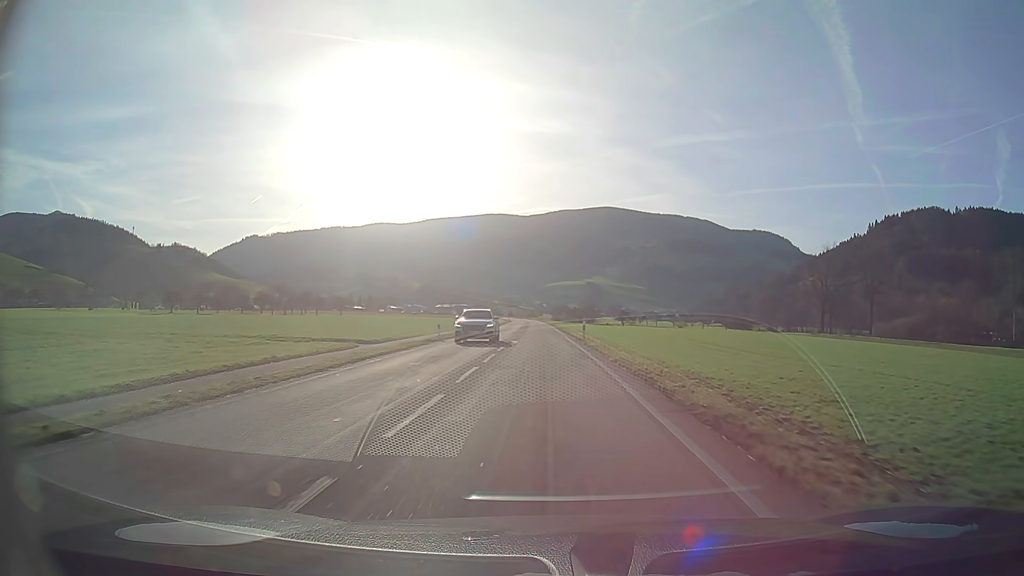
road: secondary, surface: asphalt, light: Day
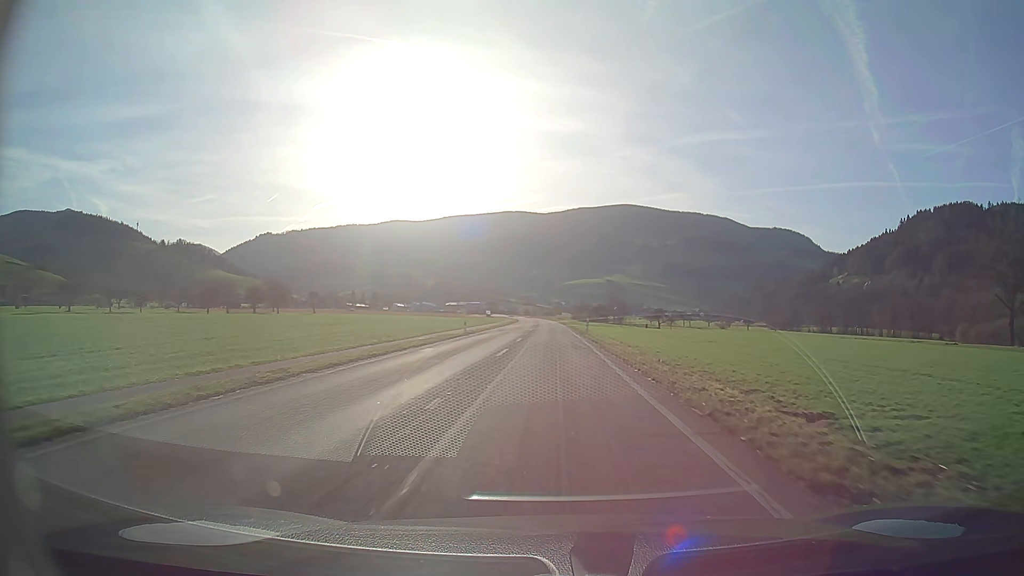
(-0.7, +52.0) m; -1°
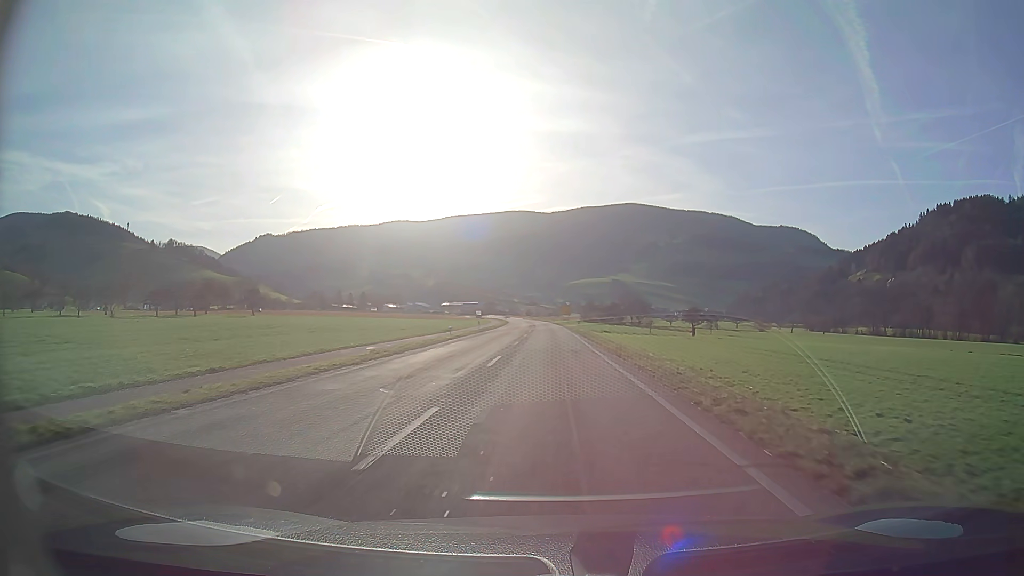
(-0.2, +51.9) m; 0°
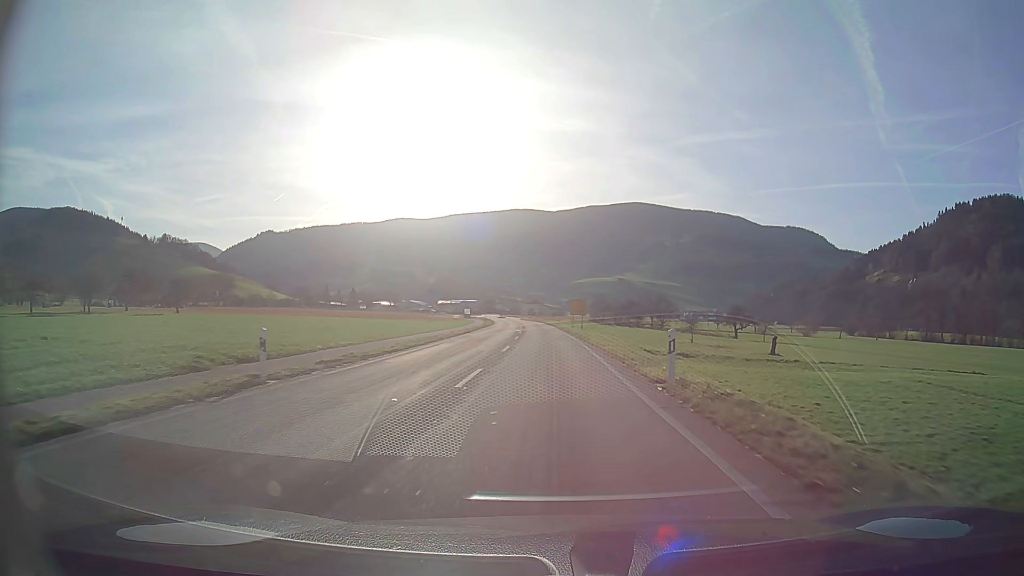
(-0.1, +41.5) m; 0°
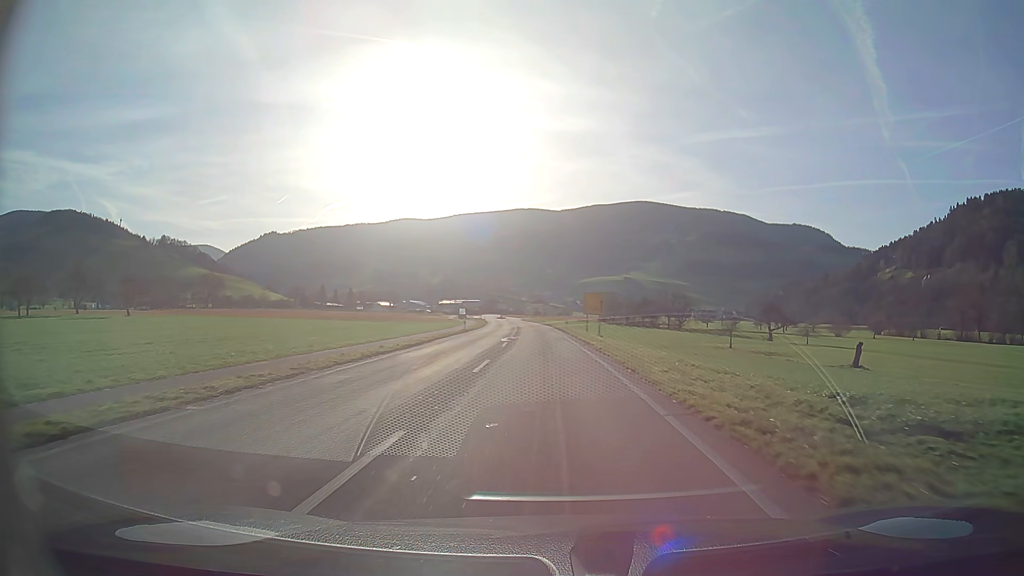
(-0.1, +20.8) m; 0°
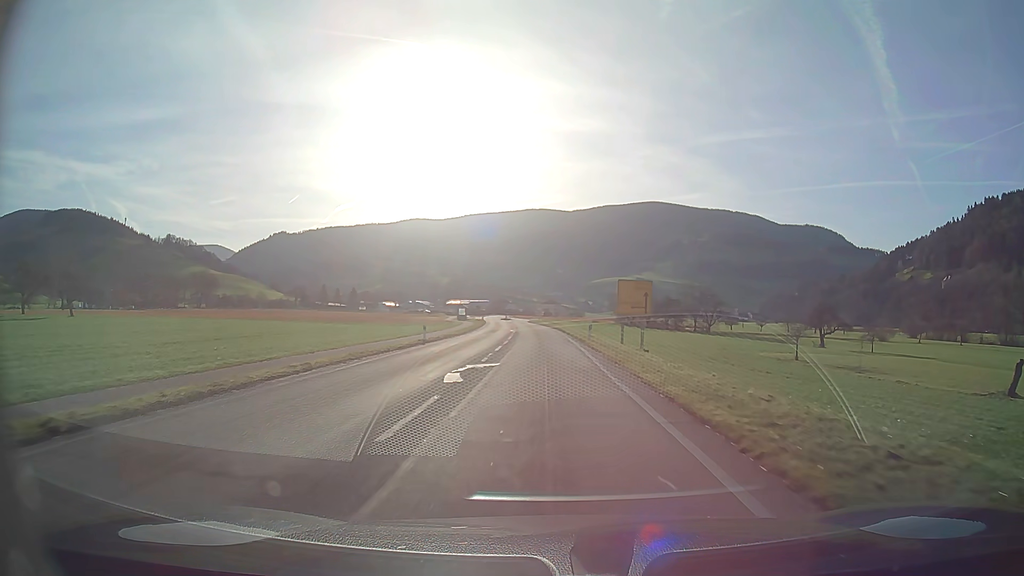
(-0.2, +20.8) m; -1°
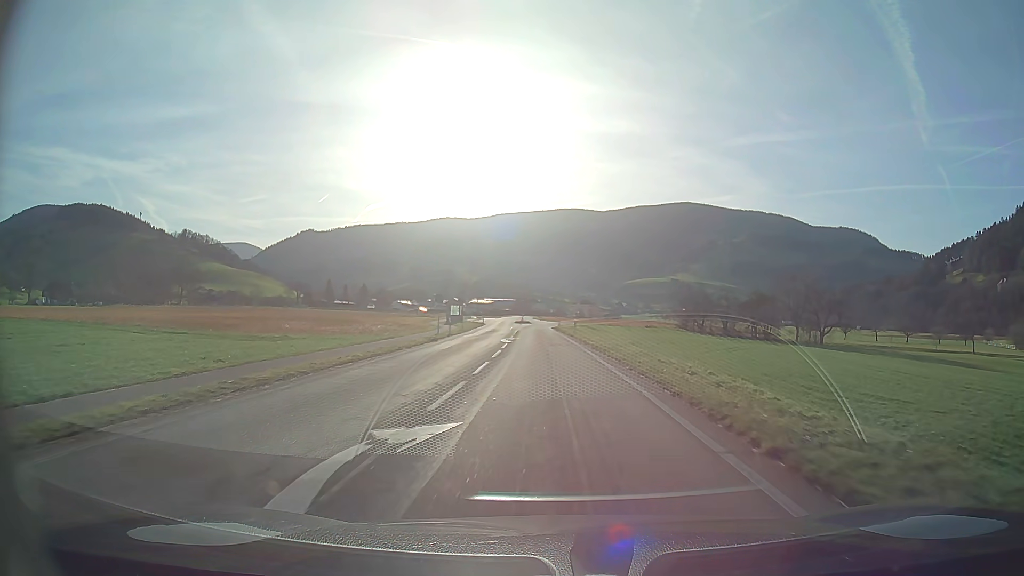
(-1.3, +52.0) m; -3°
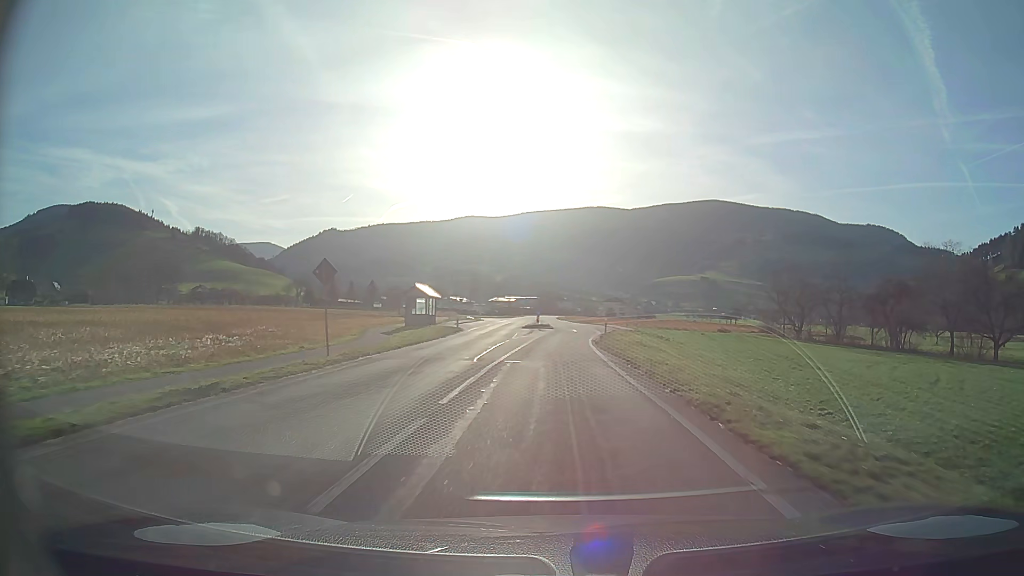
(-0.8, +41.6) m; -2°
(0, +10) (0, +20) (0, +30) (+1, +40) (+1, +50) (+1, +60) (+1, +70) (+1, +80) (+1, +90) (0, +100) m
